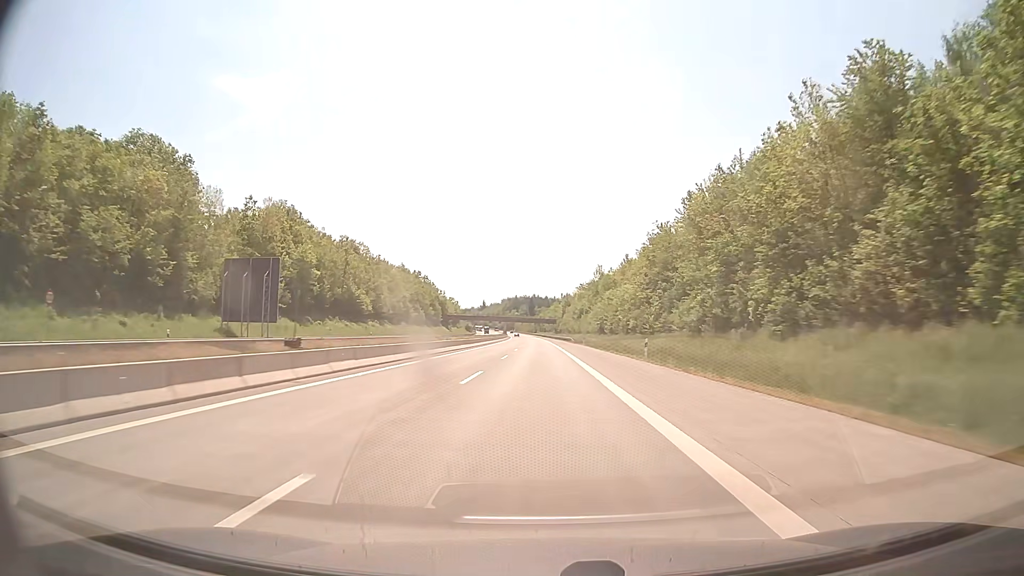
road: motorway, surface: concrete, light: Day
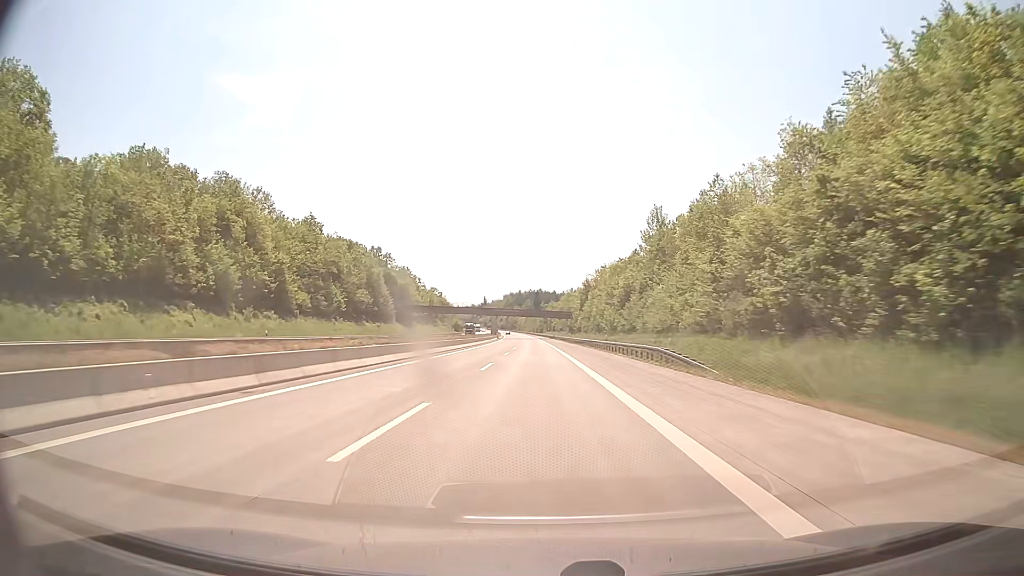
(-0.2, +83.3) m; 0°
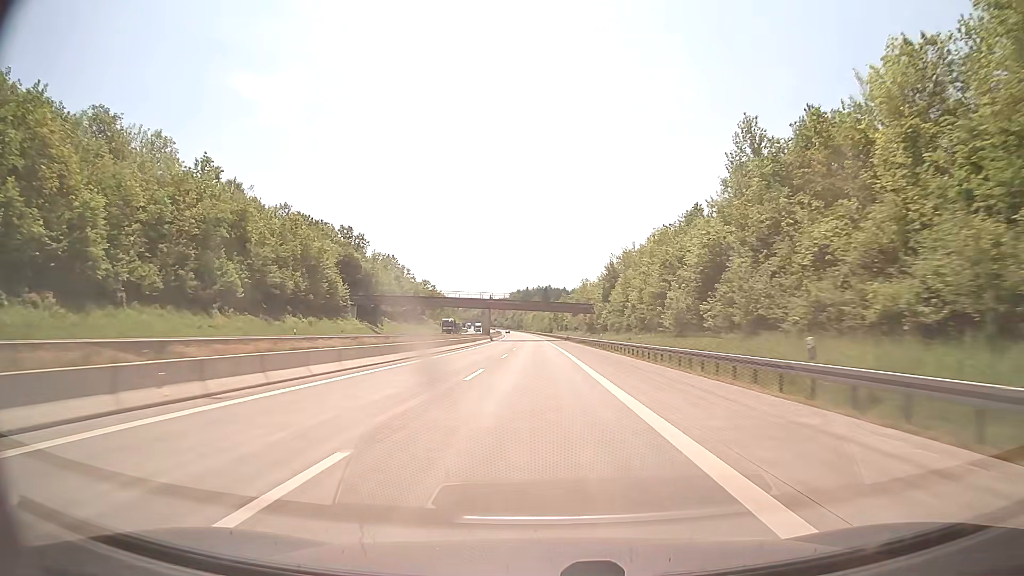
(-0.2, +41.7) m; -1°
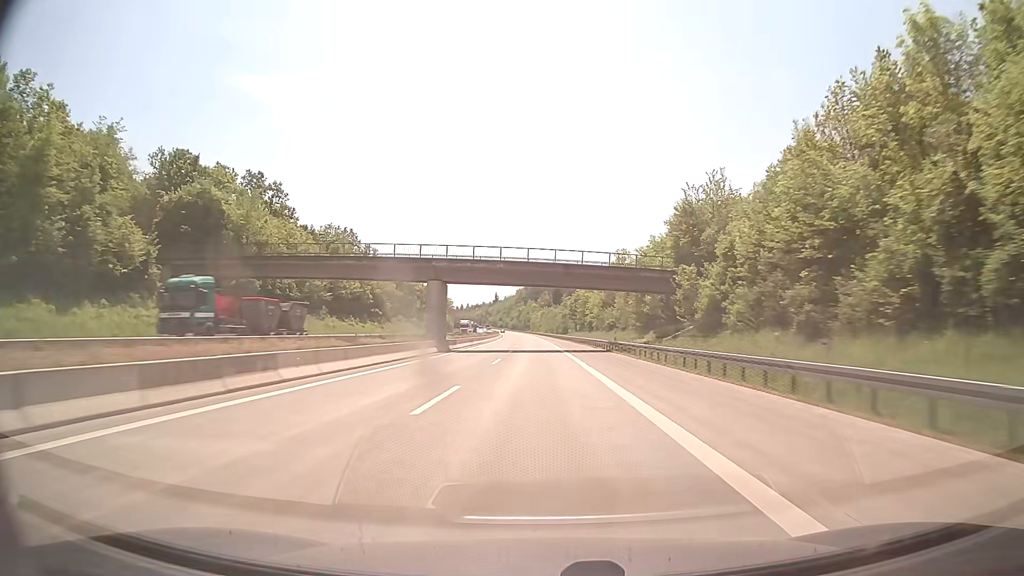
(-0.4, +62.4) m; -1°
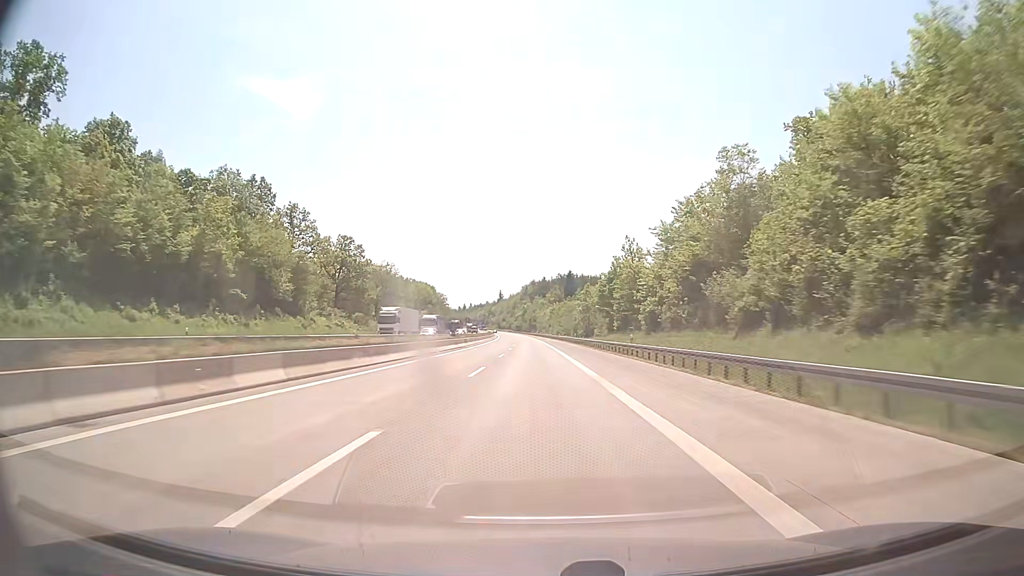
(-0.5, +62.4) m; -1°
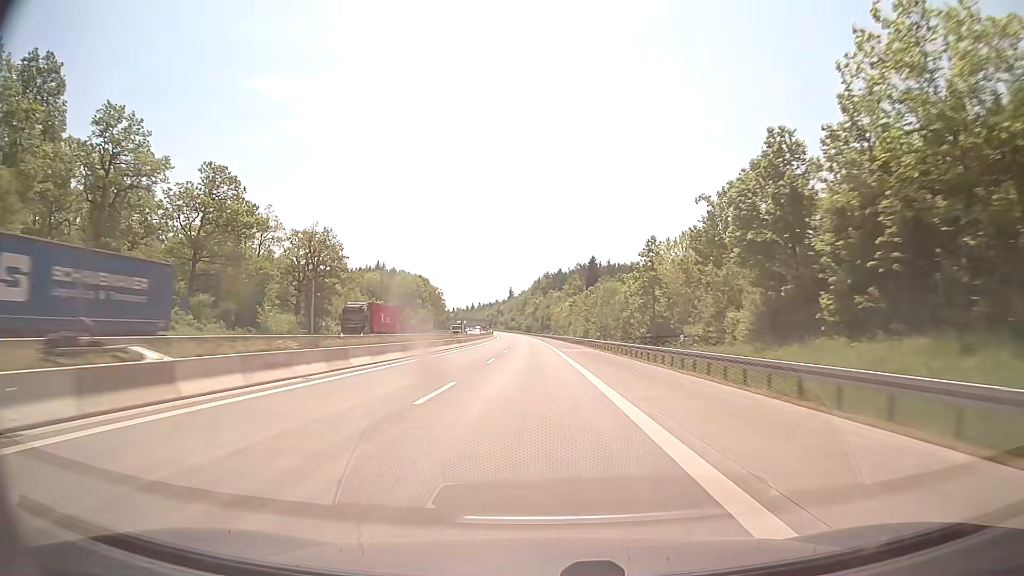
(-0.9, +62.3) m; -2°
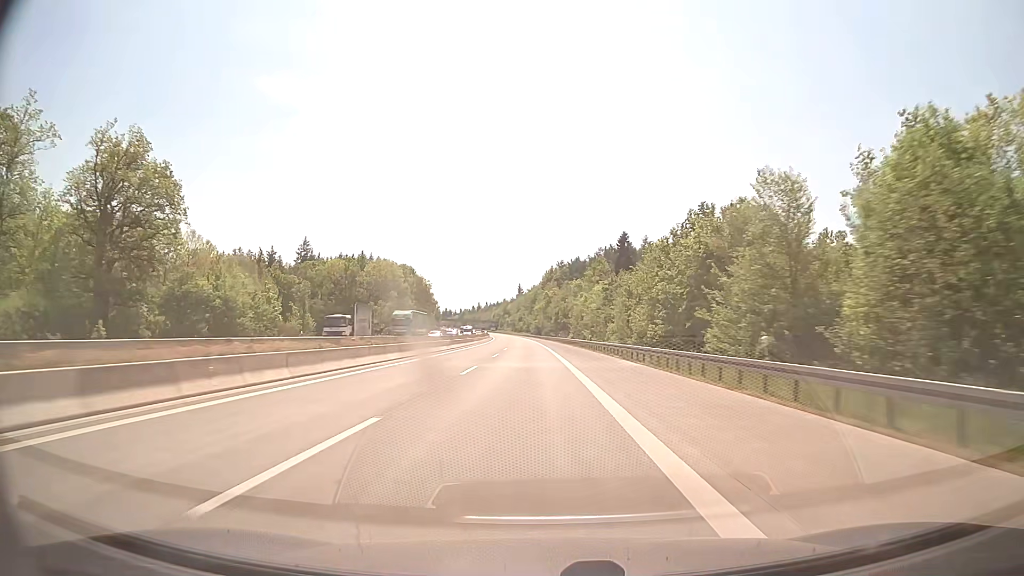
(-0.4, +62.3) m; -1°
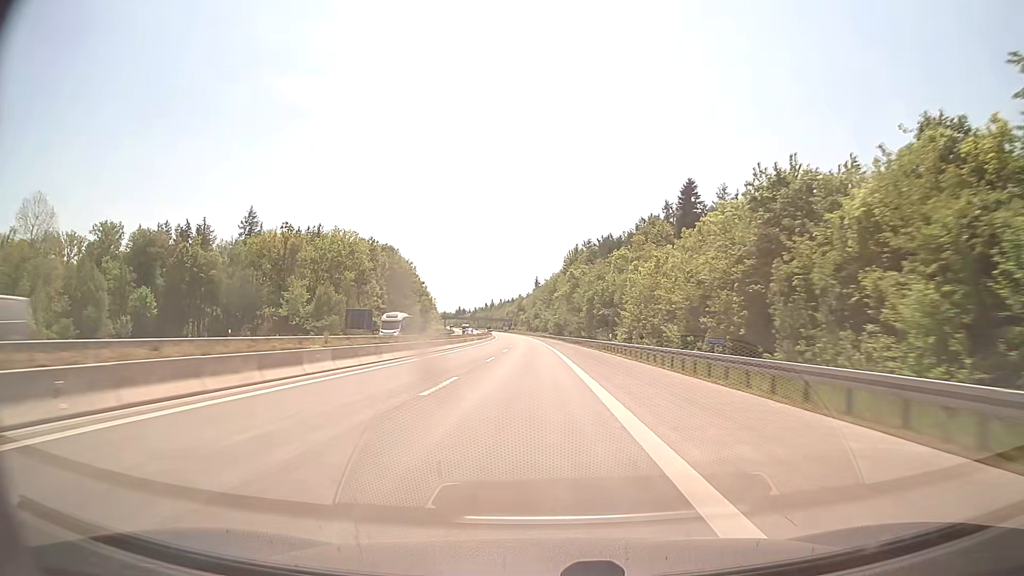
(-1.0, +62.2) m; -2°
(0, +10) (0, +20) (0, +30) (0, +40) (-1, +50) (-1, +60) (-1, +70) (-1, +80) (-2, +90) (-2, +100) m
